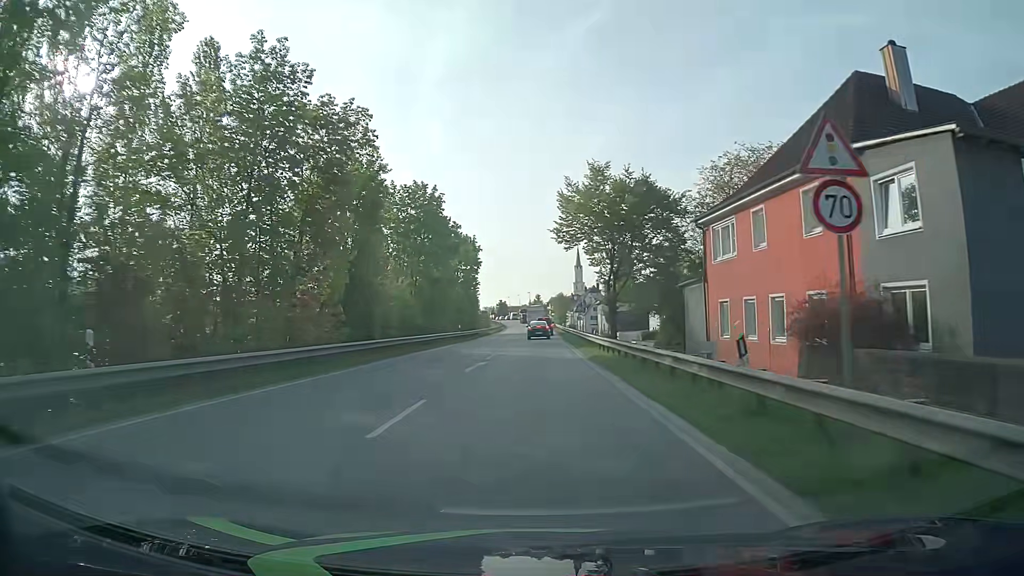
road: primary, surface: asphalt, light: Day
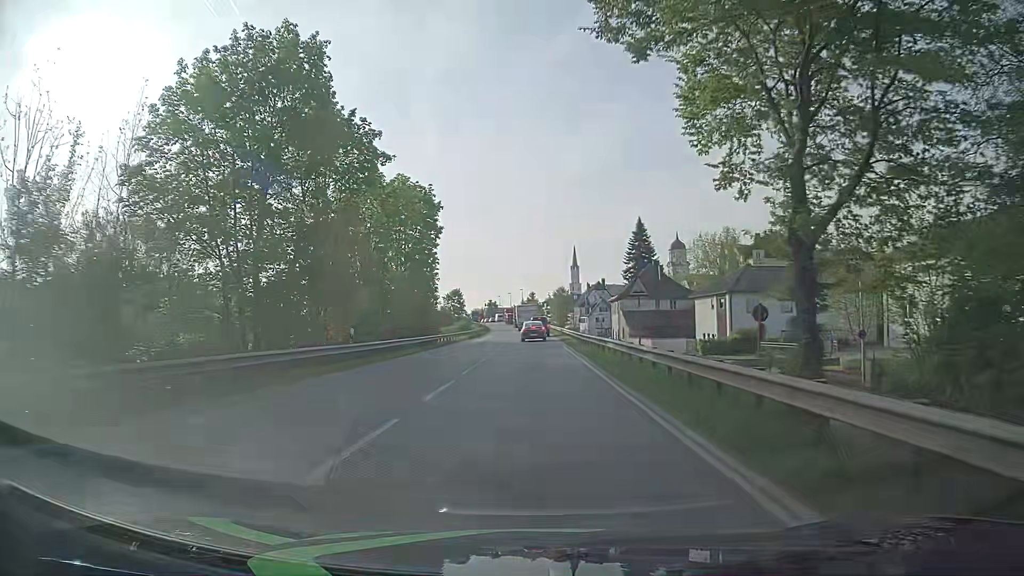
(+0.3, +32.1) m; +1°
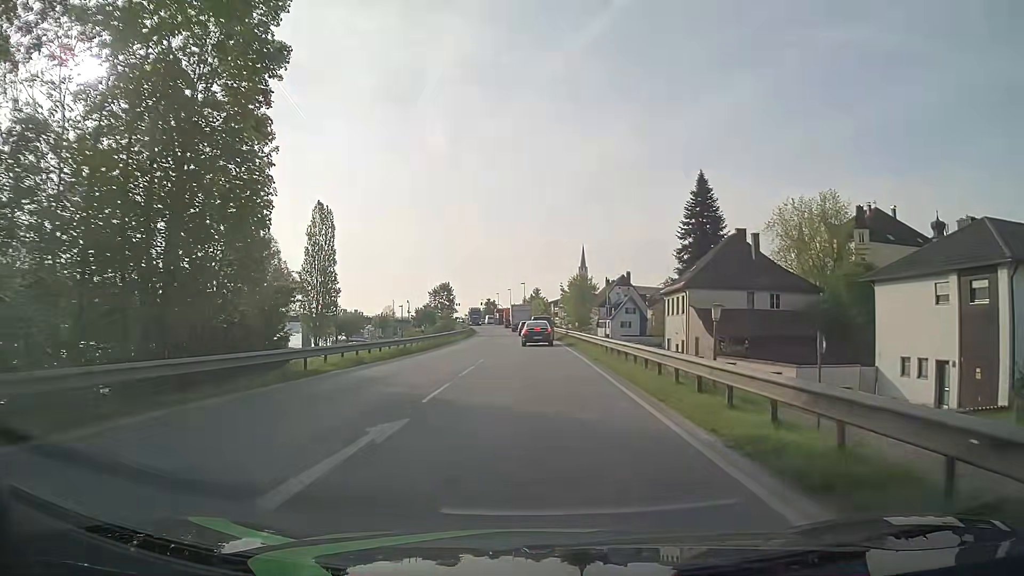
(0.0, +36.5) m; 0°
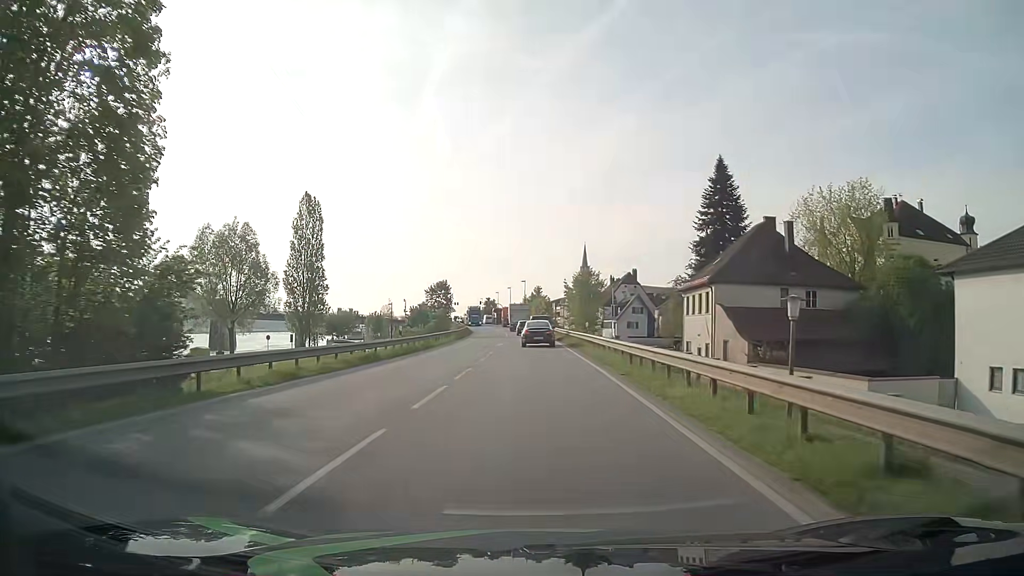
(0.0, +7.0) m; 0°
(0, +10) (0, +20) (0, +30) (0, +40) (0, +50) (-1, +60) (-1, +70) (-1, +80) (-2, +90) (-3, +100) m
